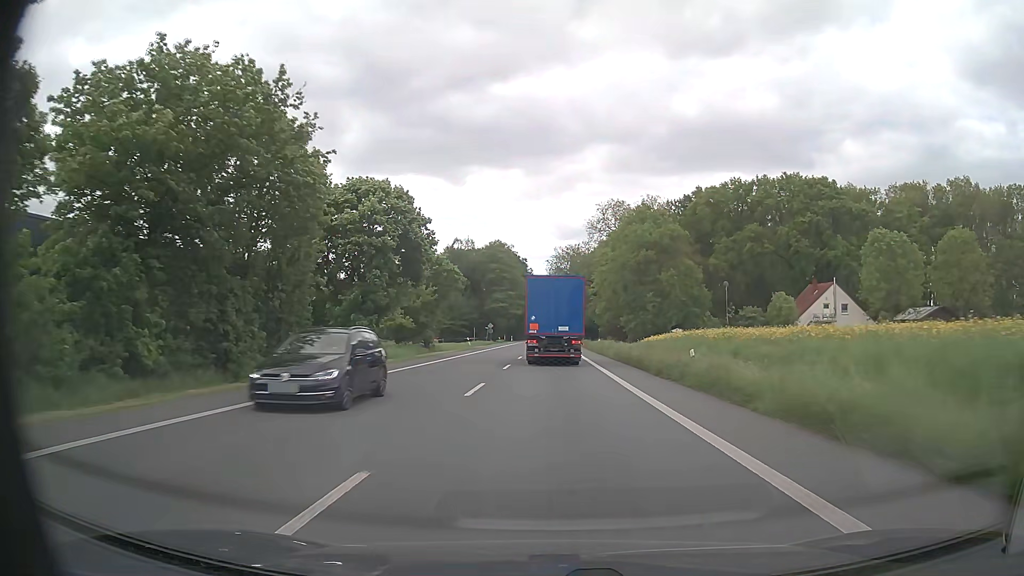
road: primary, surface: asphalt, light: Day
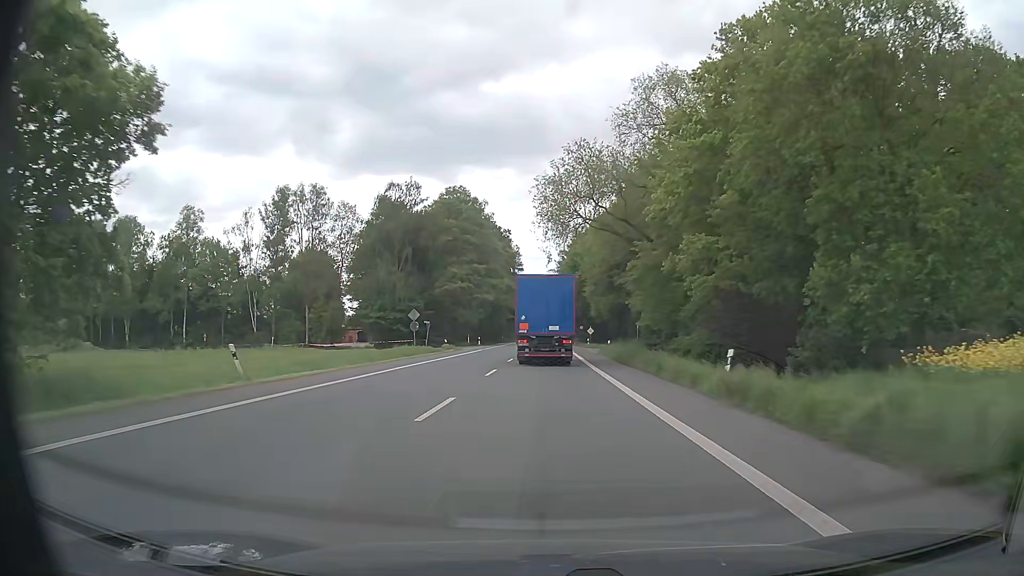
(+0.4, +53.0) m; +1°
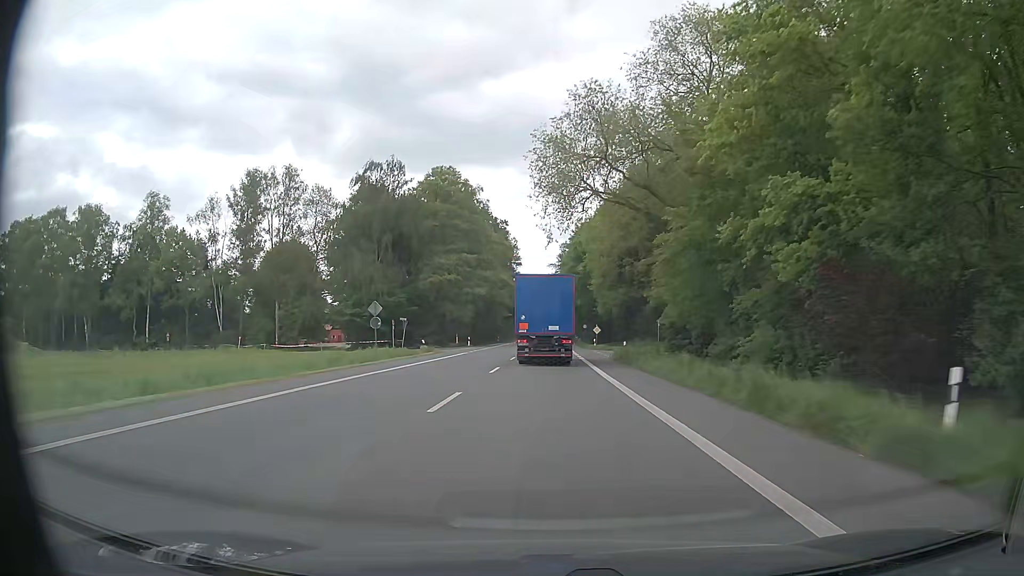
(0.0, +10.7) m; 0°
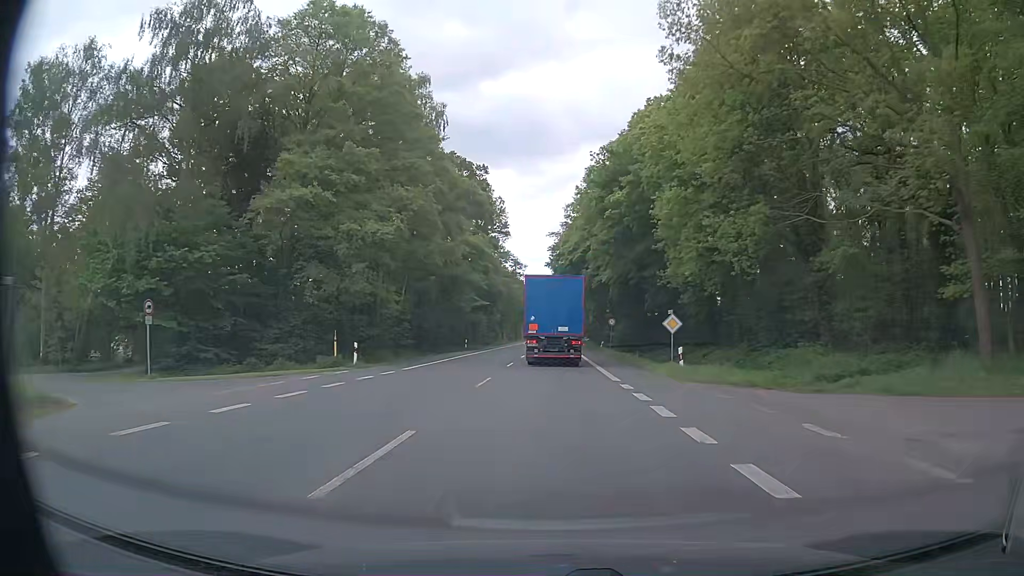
(+0.1, +42.9) m; 0°
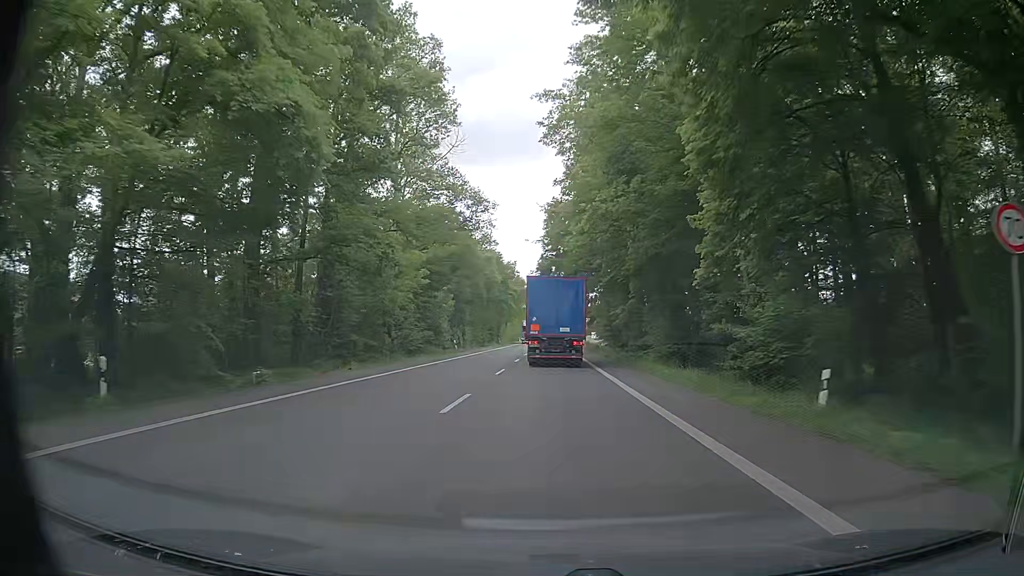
(+0.3, +54.2) m; 0°
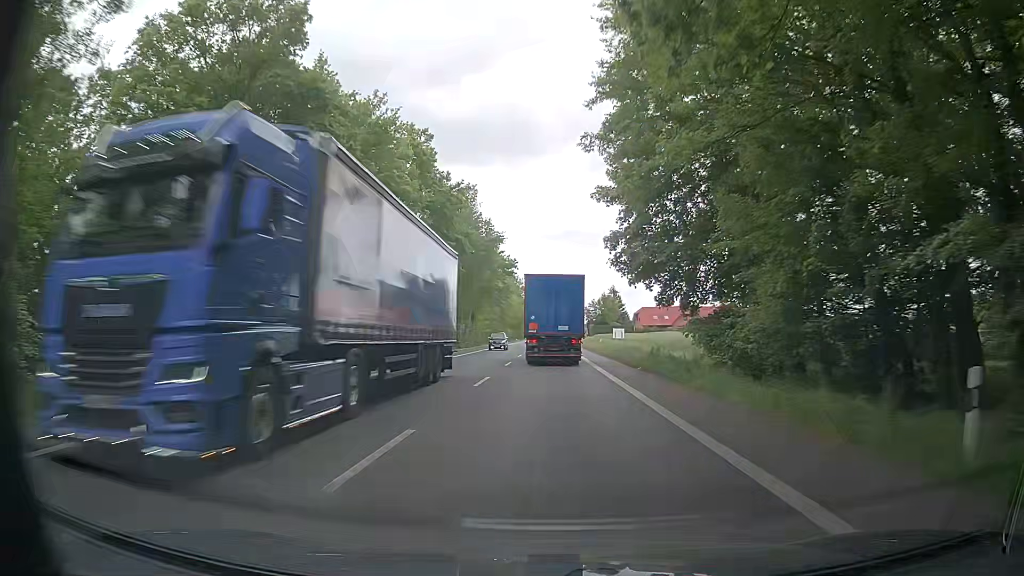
(+0.5, +54.9) m; 0°
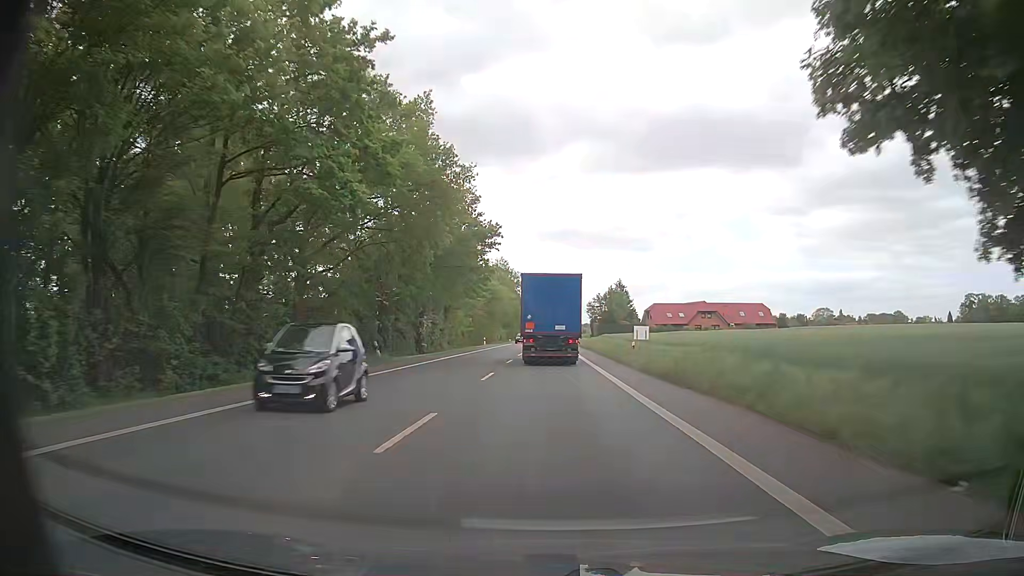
(+0.3, +22.1) m; +1°
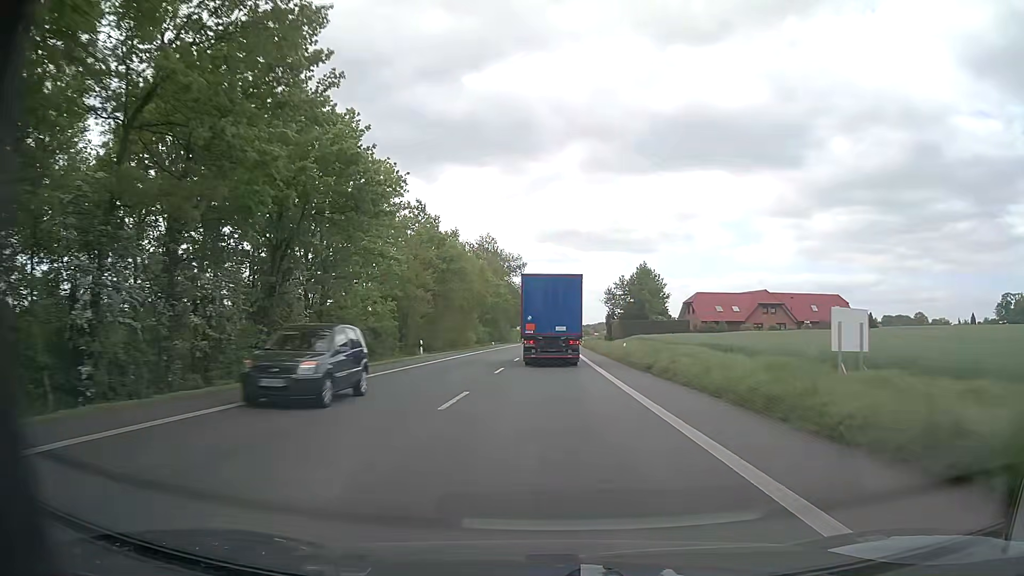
(+0.4, +44.1) m; +1°
(0, +10) (0, +20) (0, +30) (0, +40) (0, +50) (0, +60) (0, +70) (0, +80) (0, +90) (+1, +100) m
